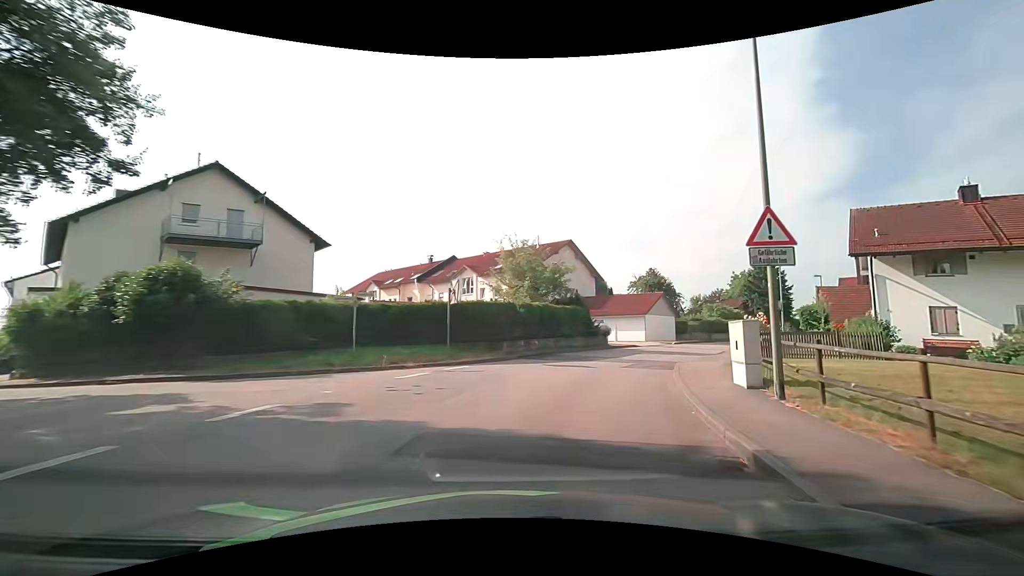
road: unclassified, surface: asphalt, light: Day
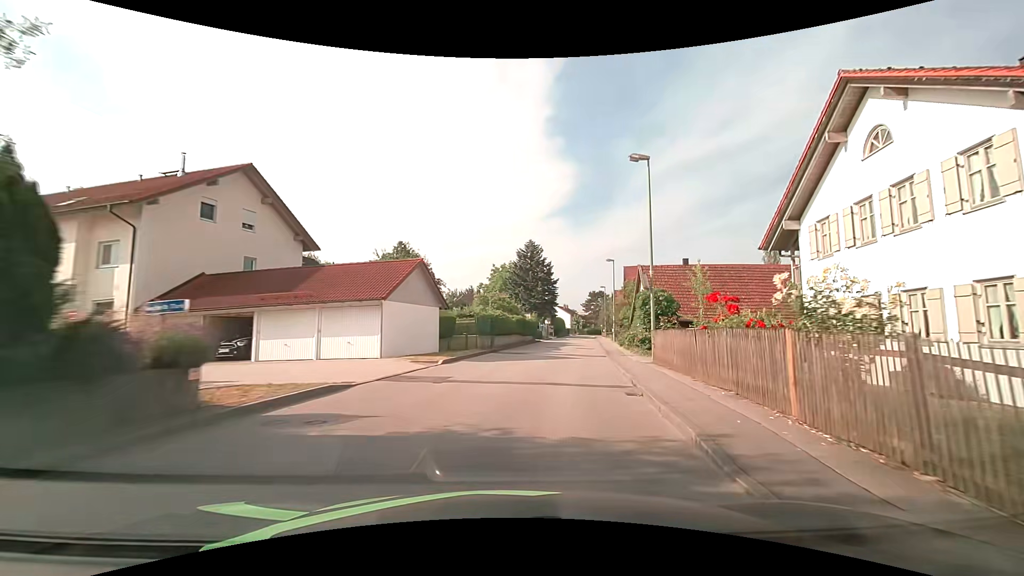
(+6.2, +23.7) m; +29°
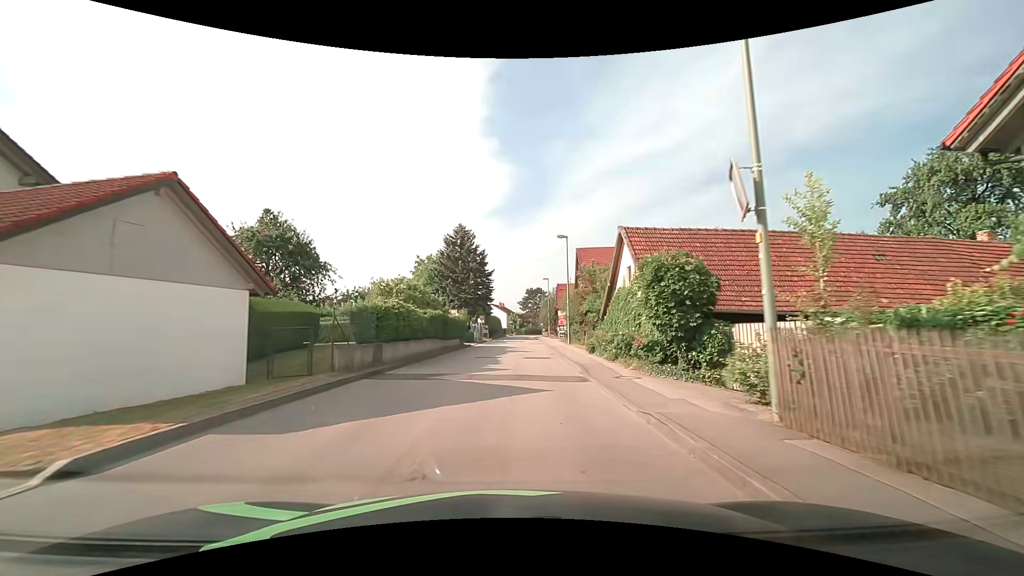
(+1.0, +13.0) m; +8°
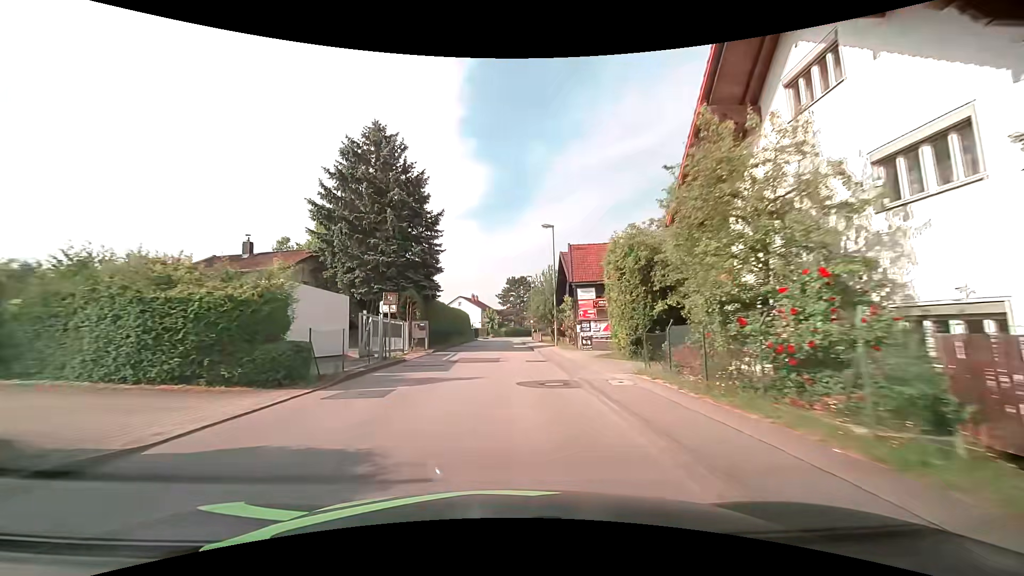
(+1.2, +35.0) m; +2°
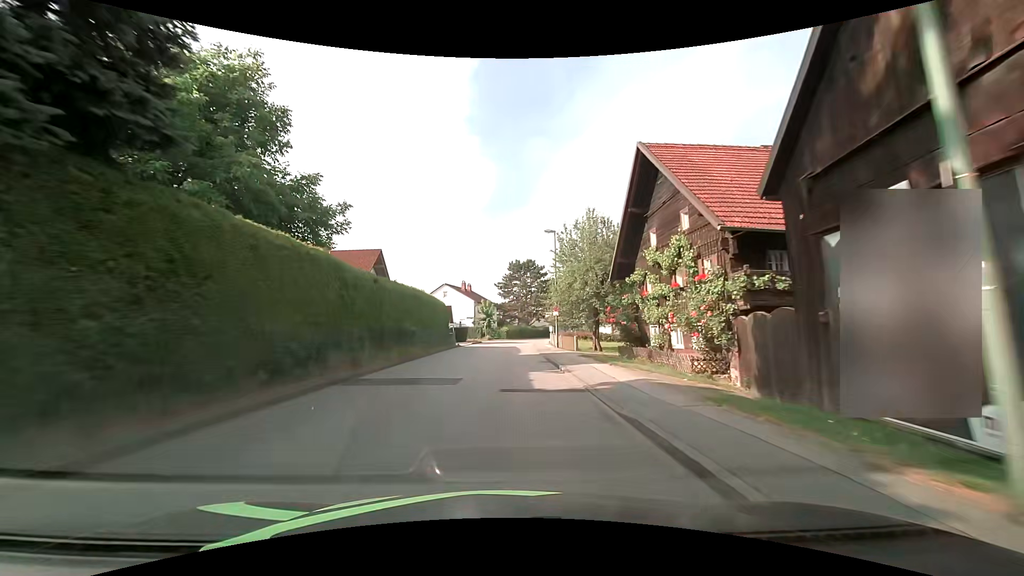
(-0.1, +29.2) m; 0°
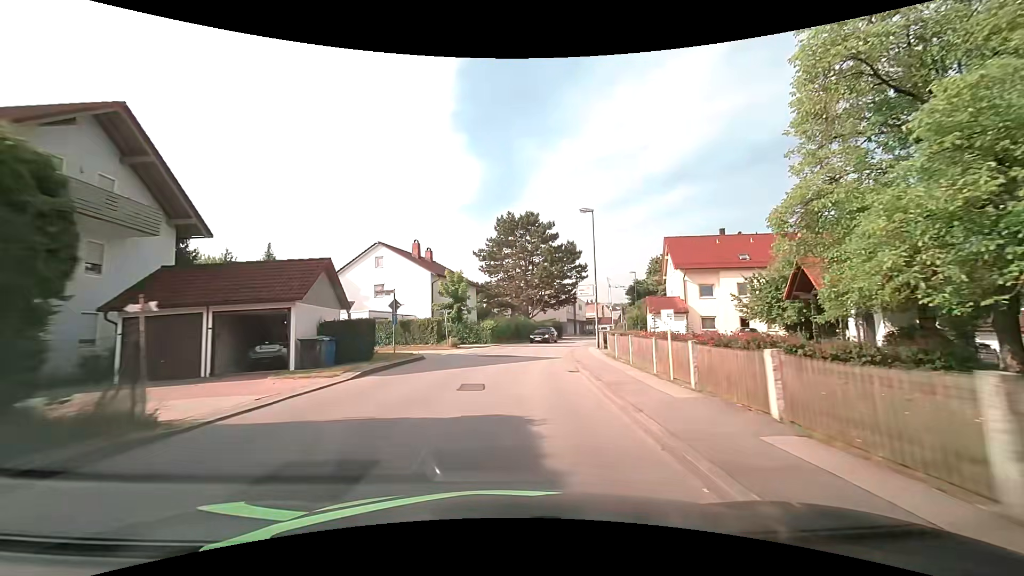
(0.0, +36.6) m; +1°
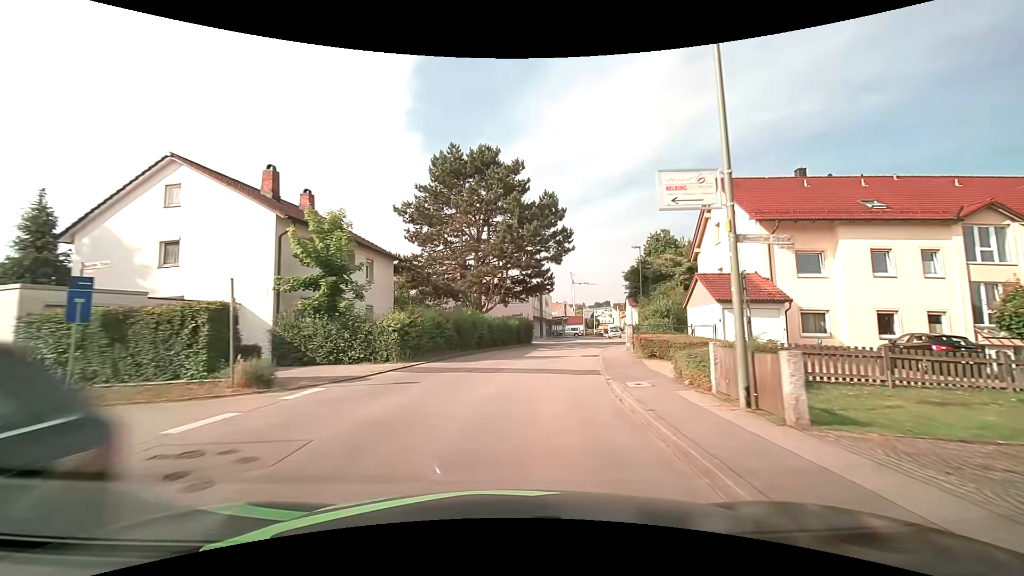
(+1.0, +21.5) m; +5°
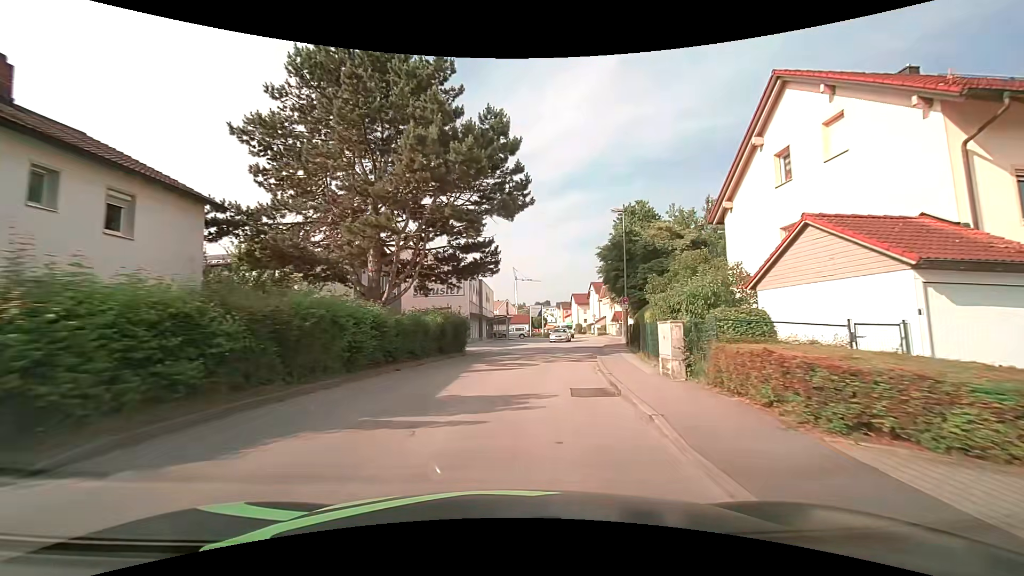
(+0.8, +14.1) m; +7°
(0, +10) (+1, +20) (+3, +30) (+6, +39) (+8, +49) (+10, +59) (+11, +69) (+12, +79) (+12, +89) (+13, +99) m
